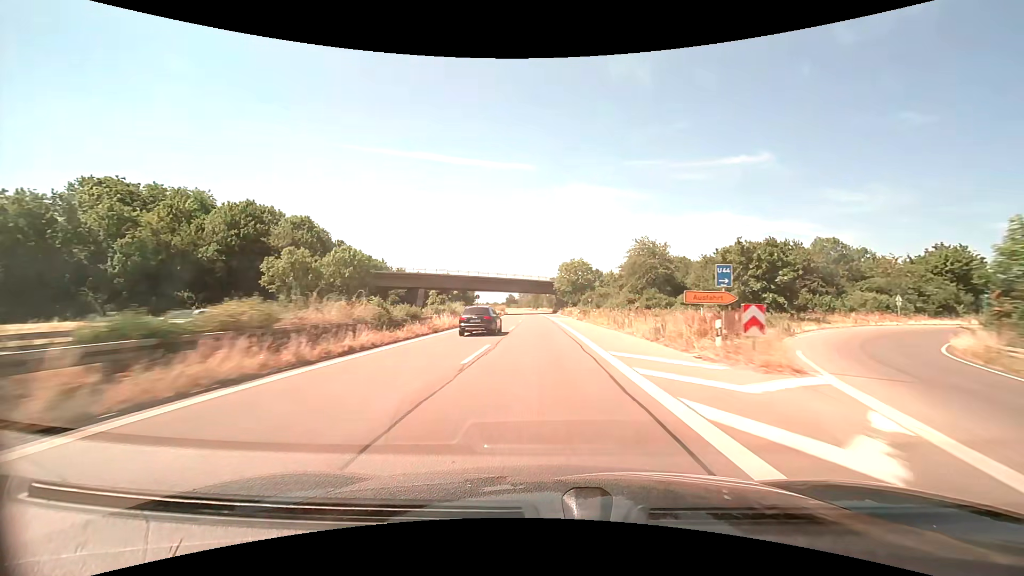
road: trunk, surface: asphalt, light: Day
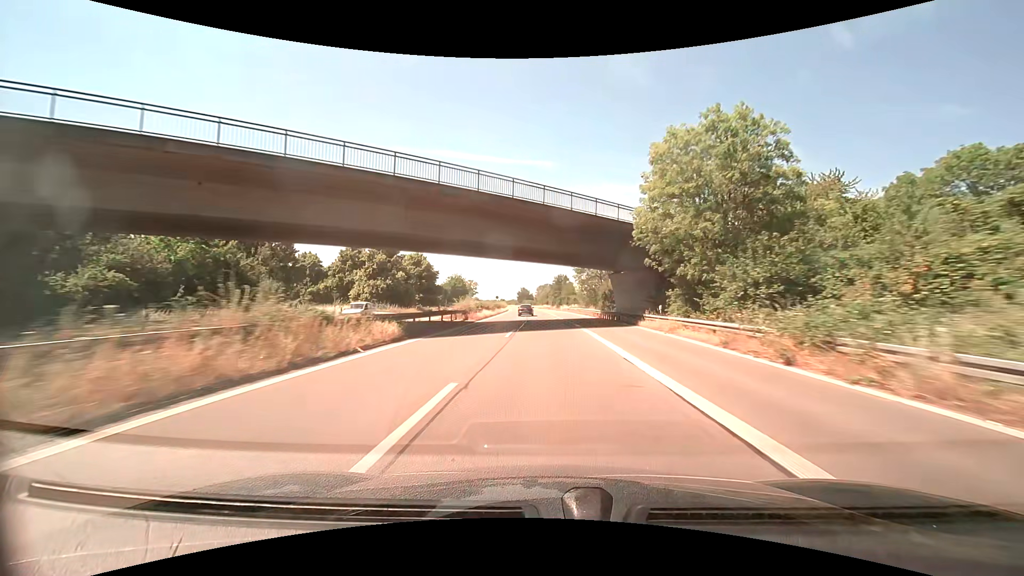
(-1.9, +81.5) m; -2°
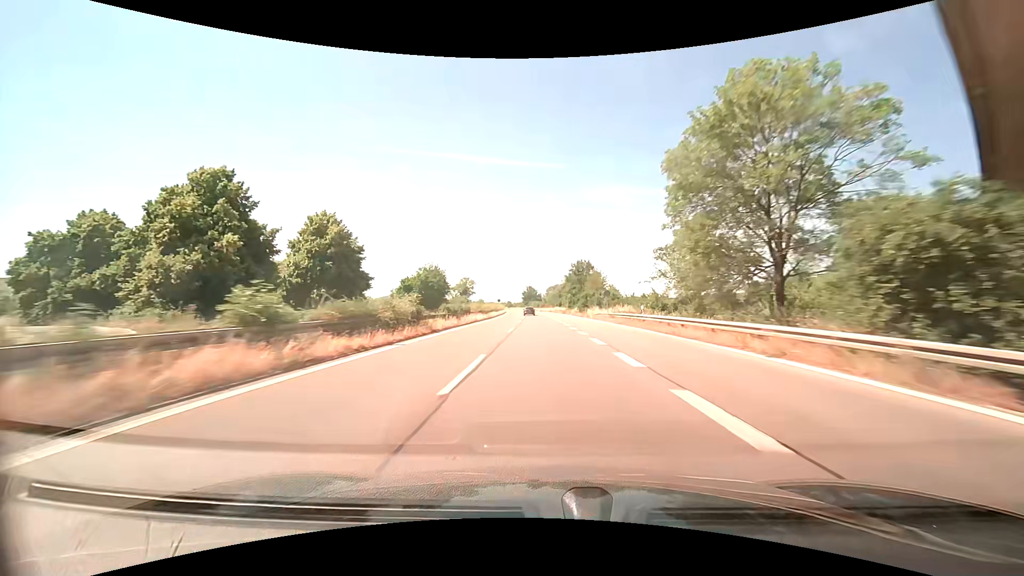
(-0.5, +48.9) m; -1°
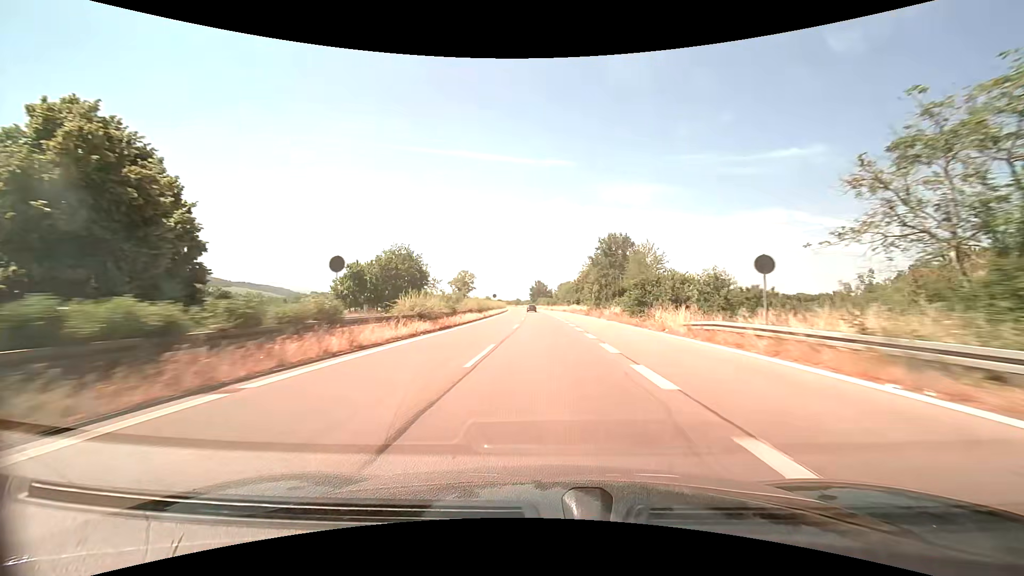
(-0.4, +32.6) m; -1°
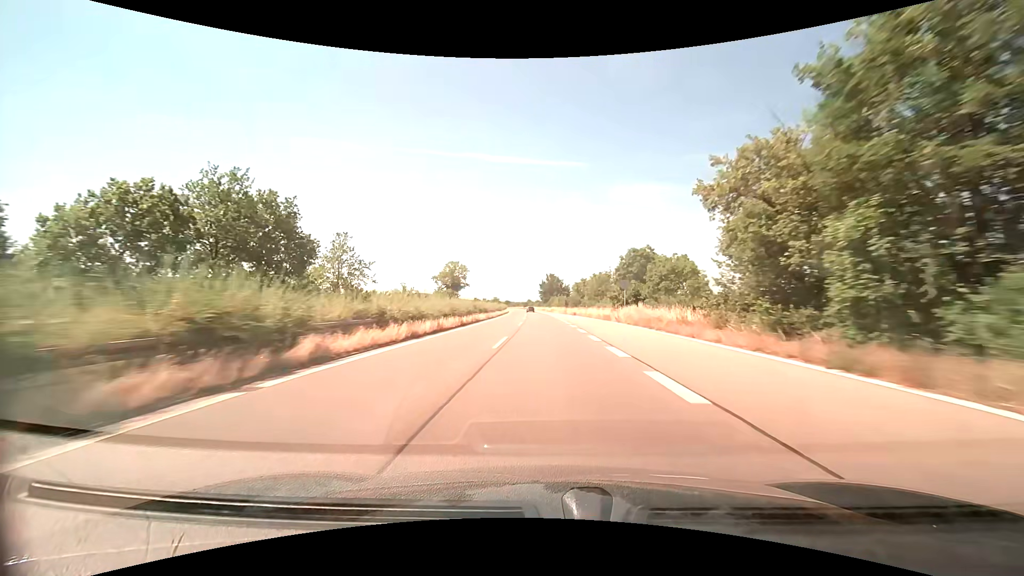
(-0.7, +49.0) m; -2°
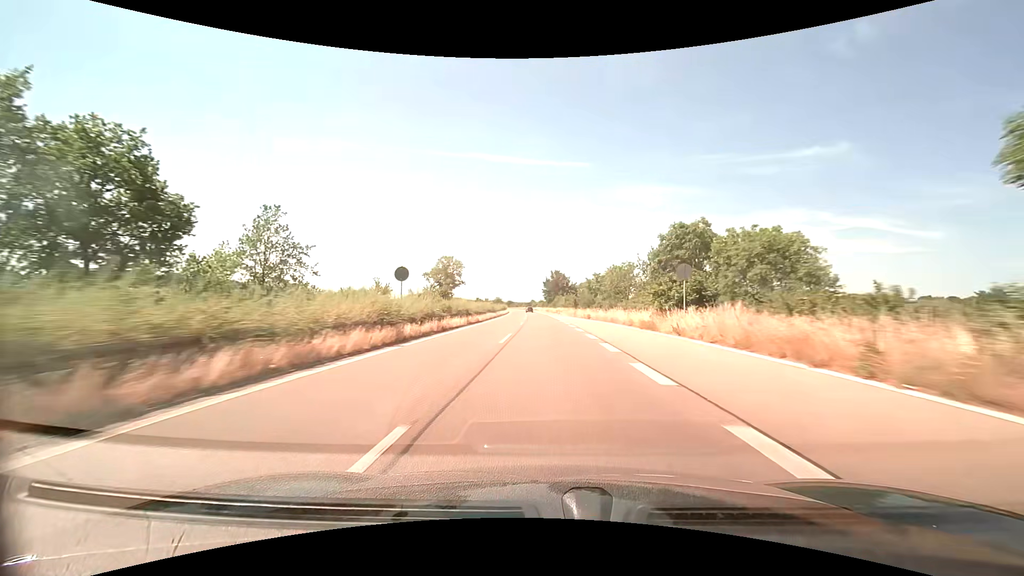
(-0.1, +16.3) m; 0°
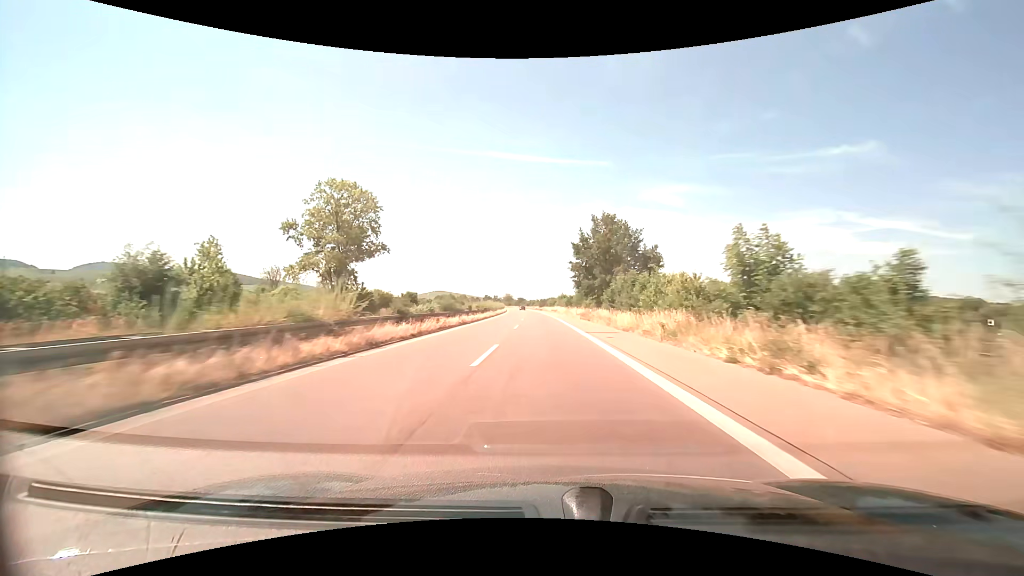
(-1.5, +81.7) m; -2°
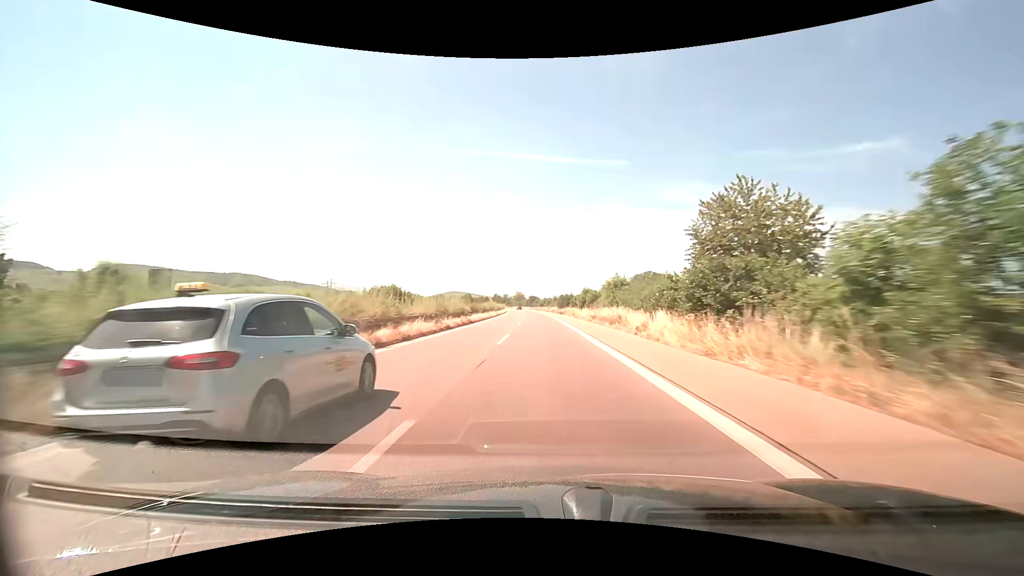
(-1.2, +65.3) m; -2°
(0, +10) (0, +20) (0, +30) (0, +40) (-1, +50) (-1, +60) (-1, +70) (-2, +80) (-2, +90) (-3, +100) m
